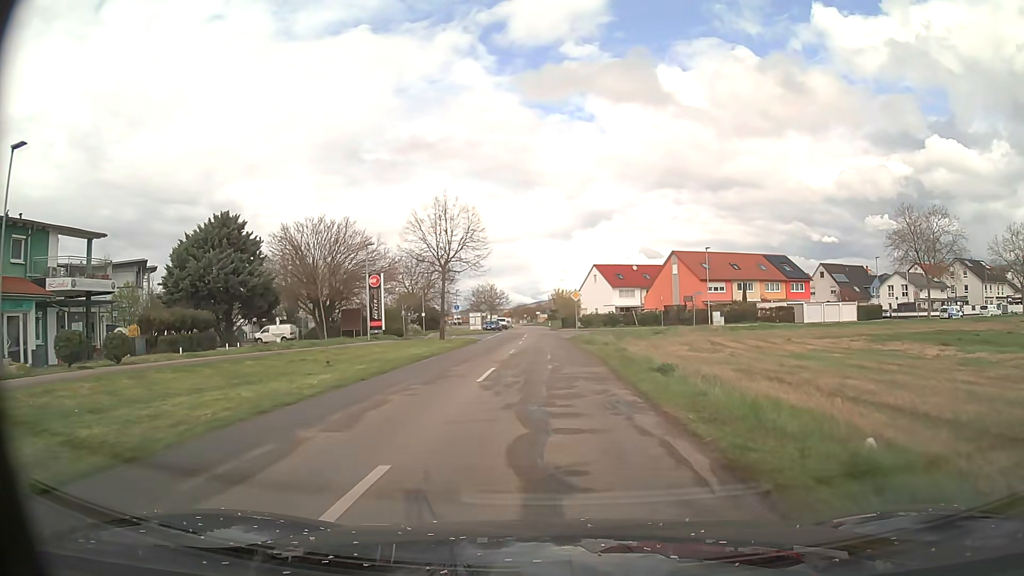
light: Day
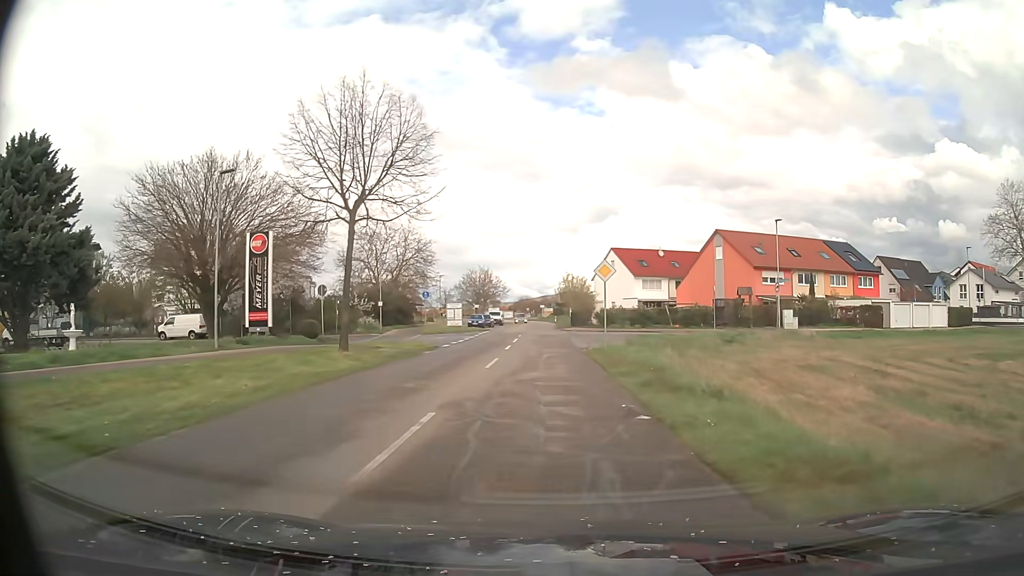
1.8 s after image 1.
(-0.2, +21.1) m; -1°
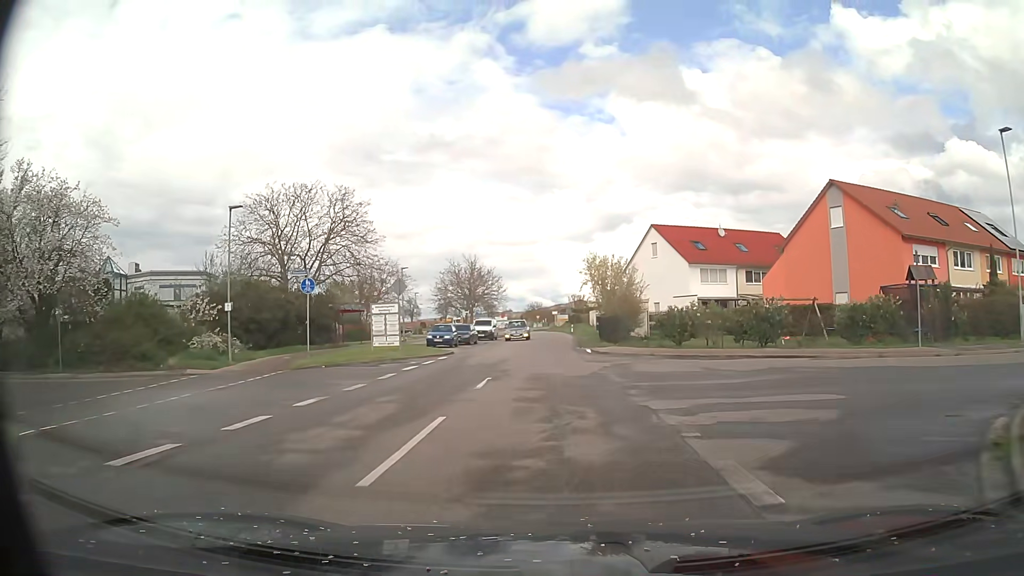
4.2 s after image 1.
(-0.3, +28.1) m; -1°
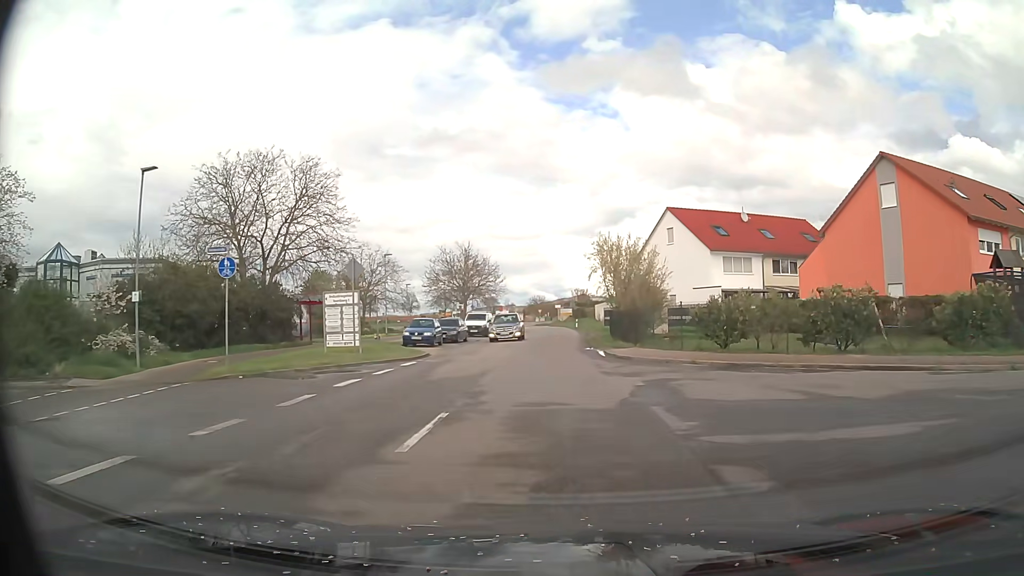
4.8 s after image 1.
(0.0, +7.0) m; 0°
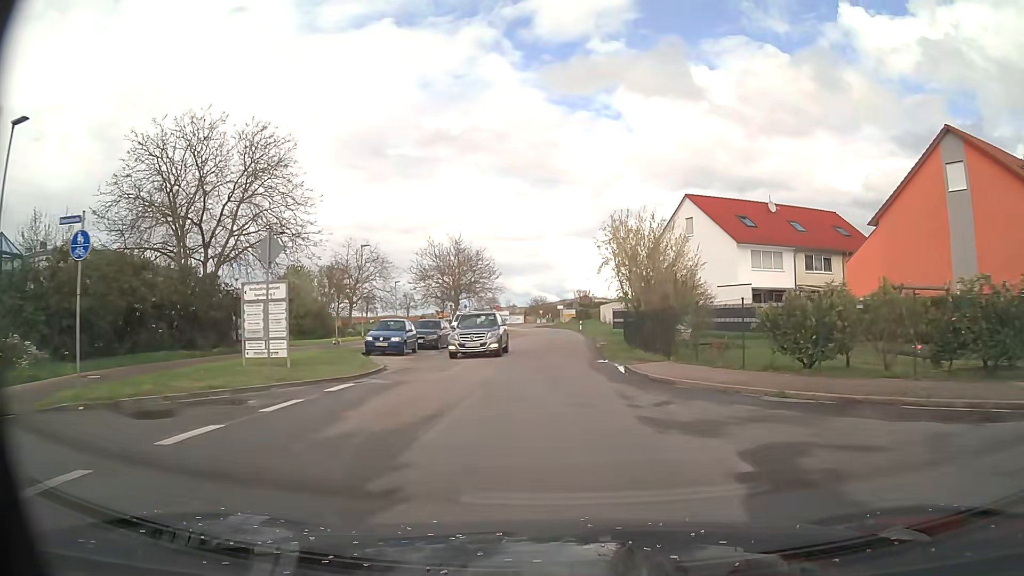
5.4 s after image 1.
(-0.1, +7.0) m; 0°
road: tertiary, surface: asphalt
